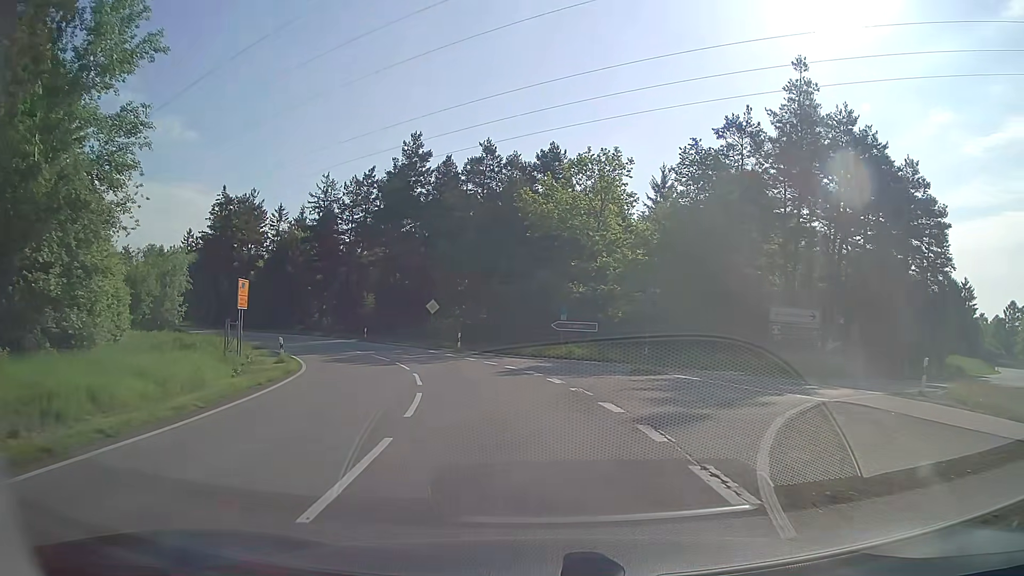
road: unclassified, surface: asphalt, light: Day
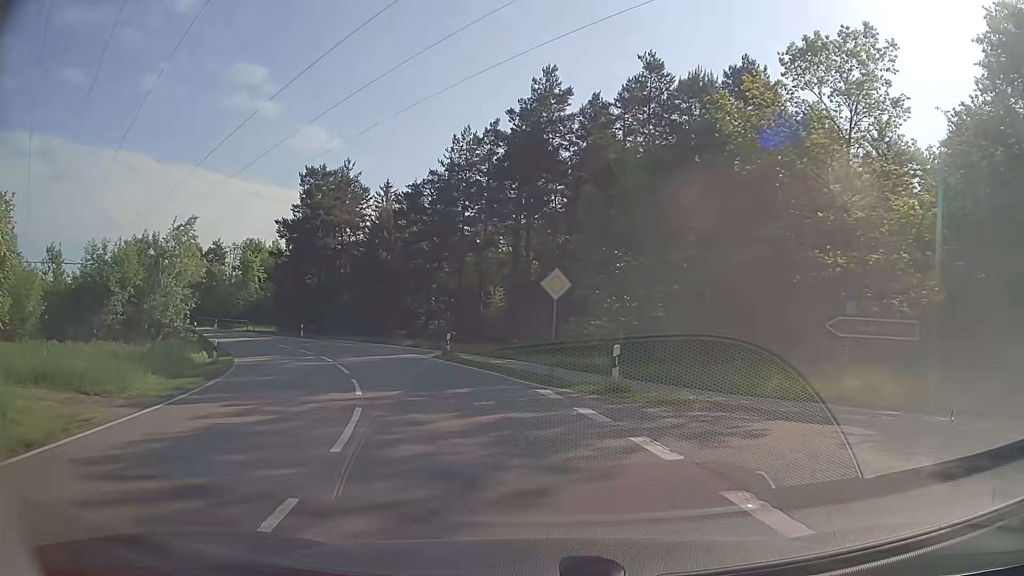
(-2.0, +21.4) m; -13°
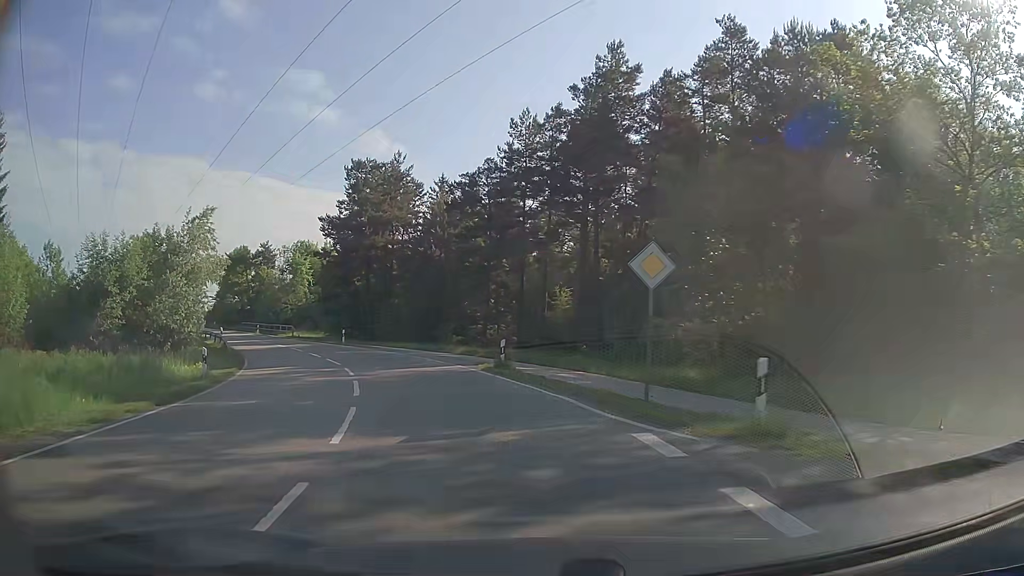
(-0.3, +5.7) m; -5°
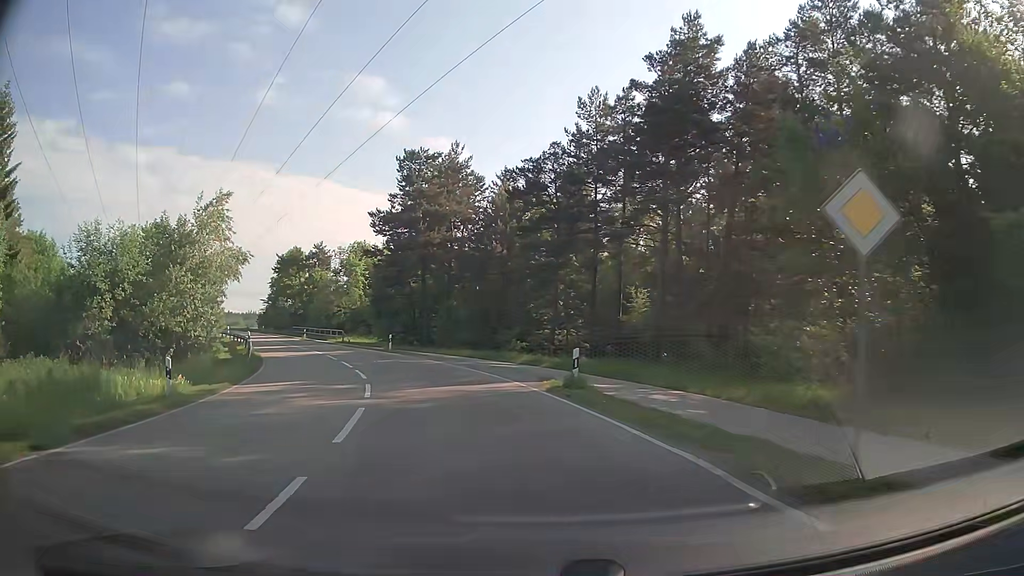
(-0.3, +5.7) m; -6°
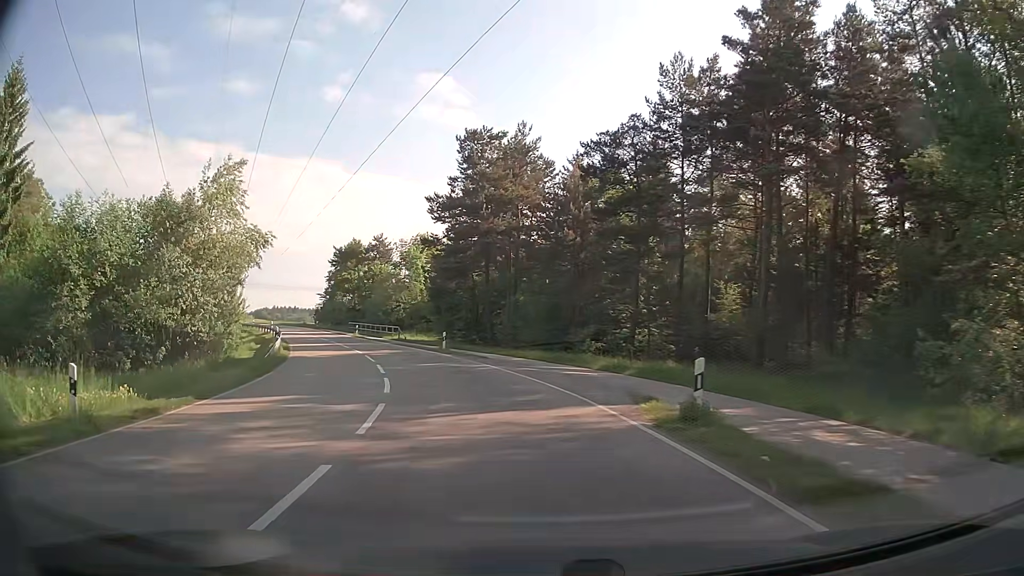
(-0.3, +5.8) m; -6°
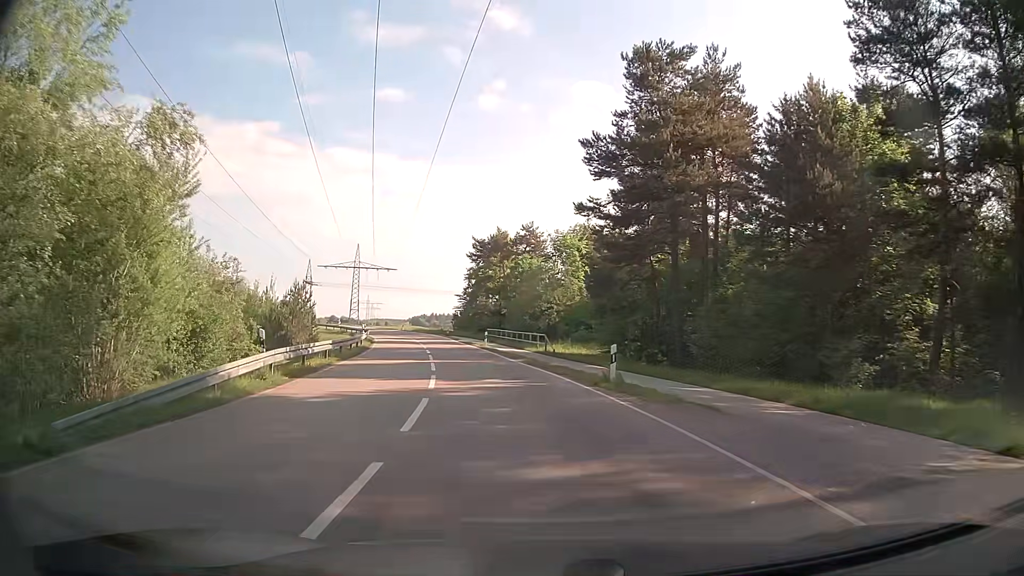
(-2.4, +17.9) m; -14°
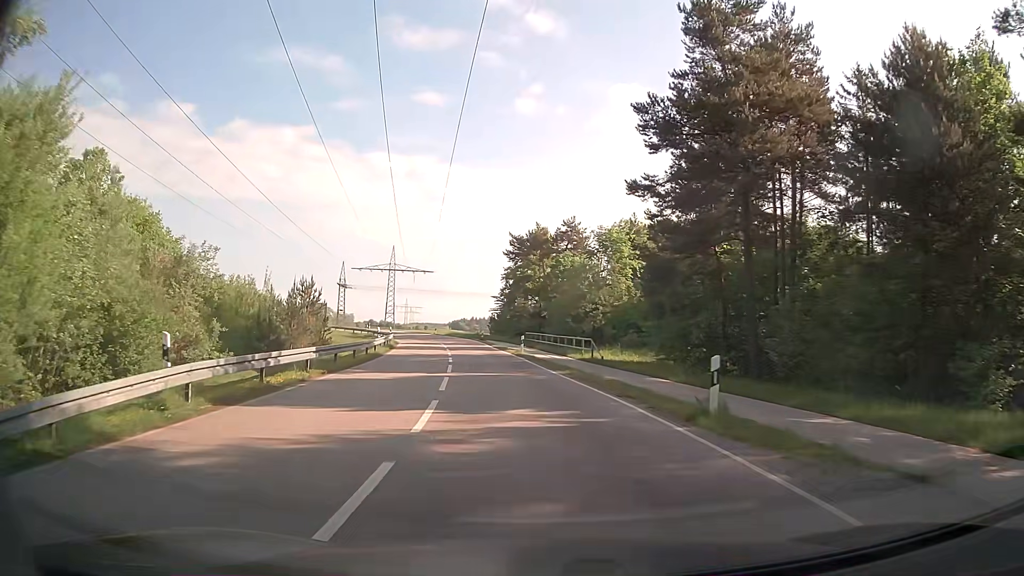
(-0.2, +6.3) m; -3°
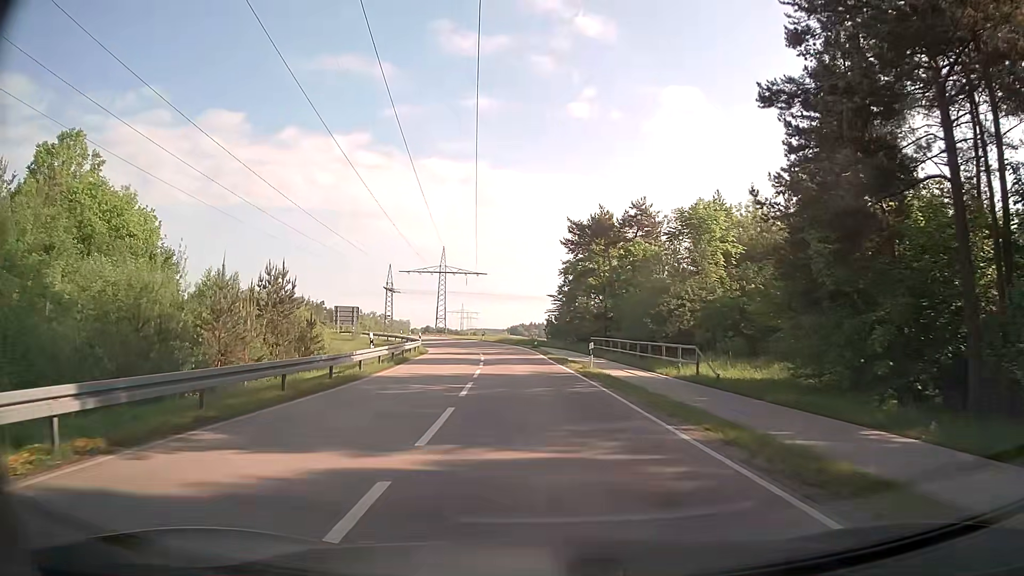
(-0.7, +13.0) m; -6°
(0, +10) (-1, +20) (-1, +30) (-2, +40) (-3, +50) (-5, +60) (-8, +69) (-11, +79) (-16, +87) (-22, +96) m
